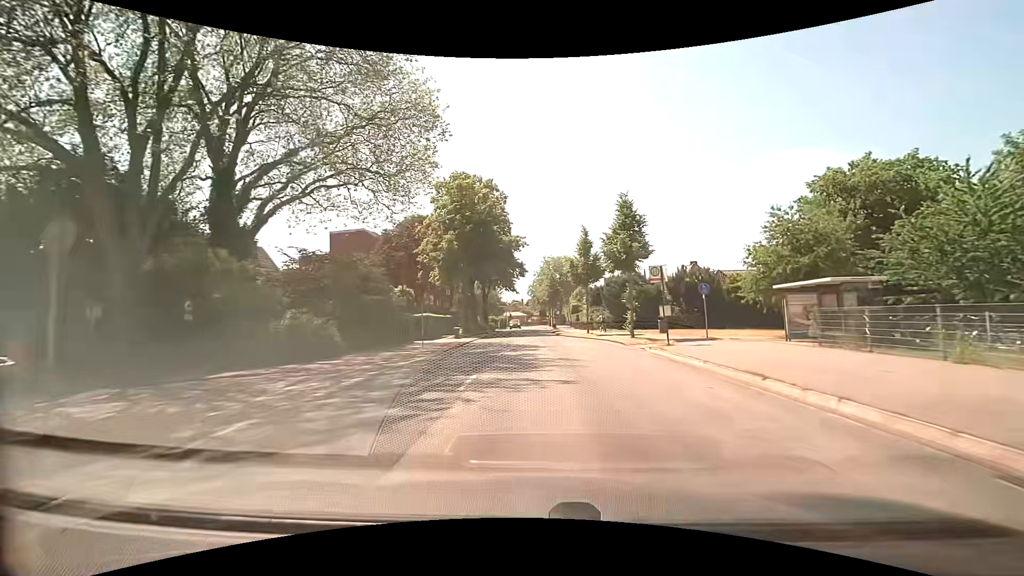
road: secondary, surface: asphalt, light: Day
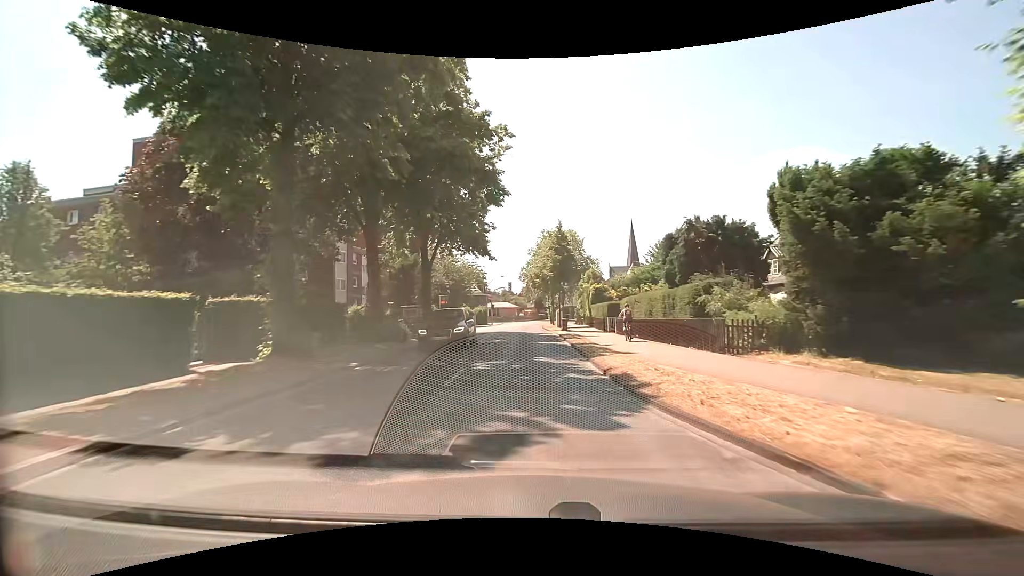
(+0.4, +36.4) m; +1°
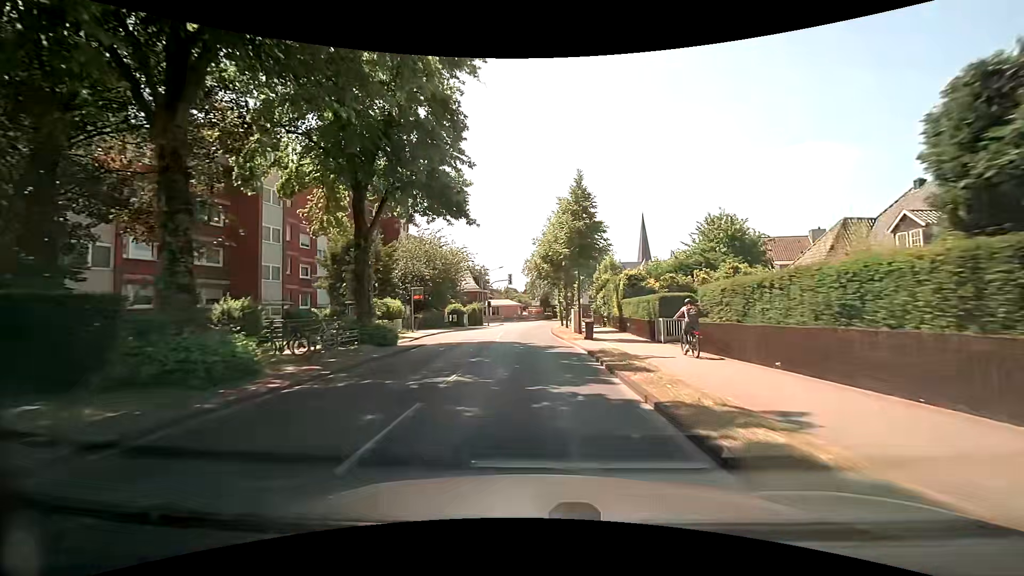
(-0.1, +14.2) m; -1°
(0, +10) (0, +20) (-1, +30) (-1, +40) (0, +50) (+1, +60) (+2, +70) (+5, +79) (+9, +89) (+13, +98) m
